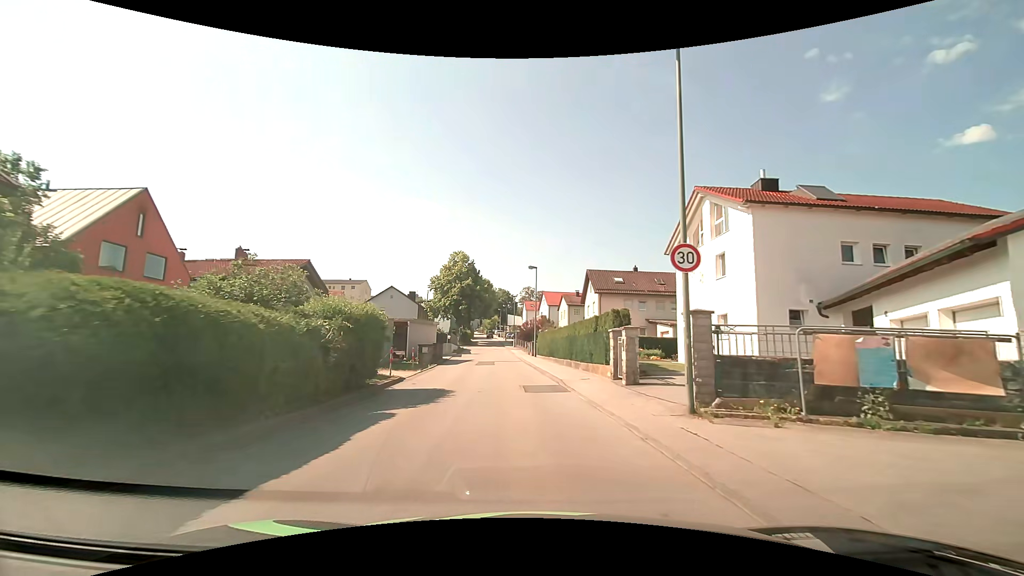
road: unclassified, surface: asphalt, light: Day
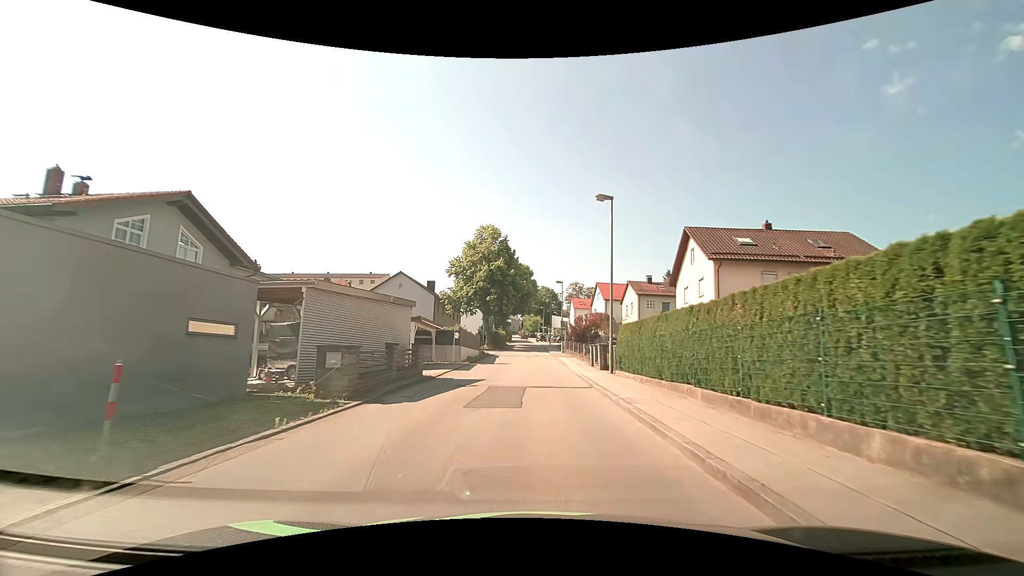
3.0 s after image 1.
(-1.2, +22.3) m; -5°
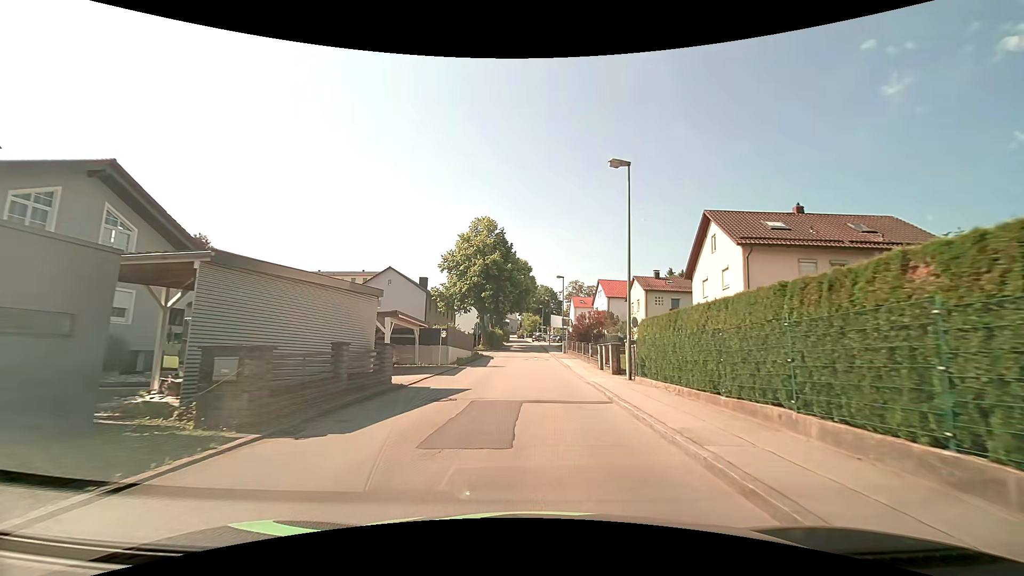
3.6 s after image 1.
(0.0, +4.4) m; +1°
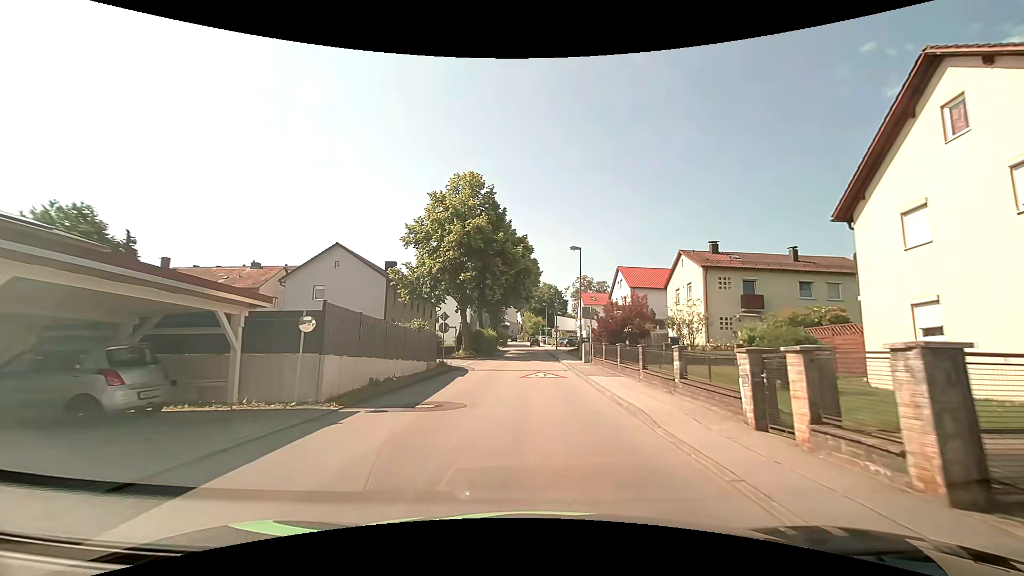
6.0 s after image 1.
(-0.1, +17.7) m; 0°
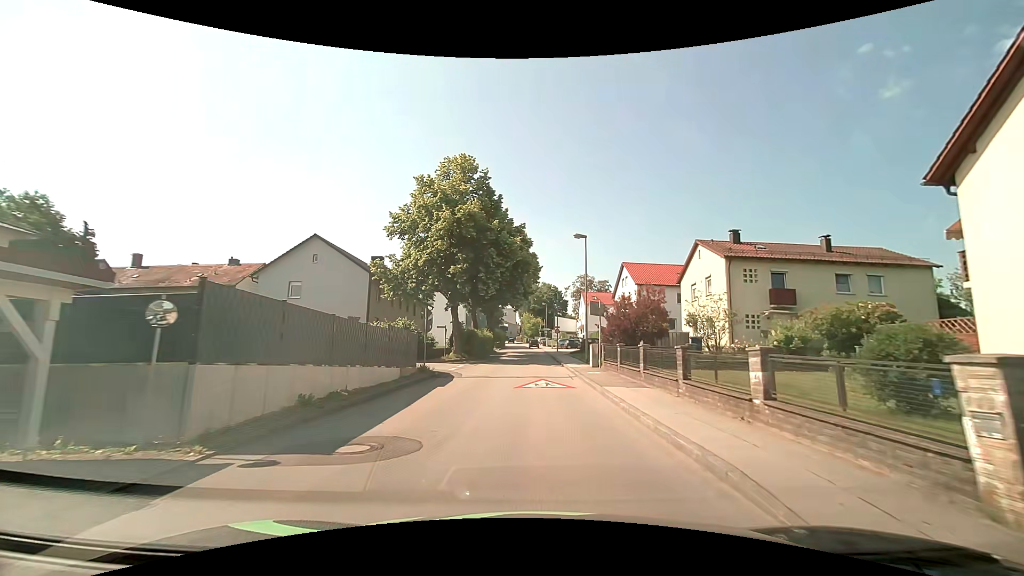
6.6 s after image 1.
(0.0, +4.4) m; 0°
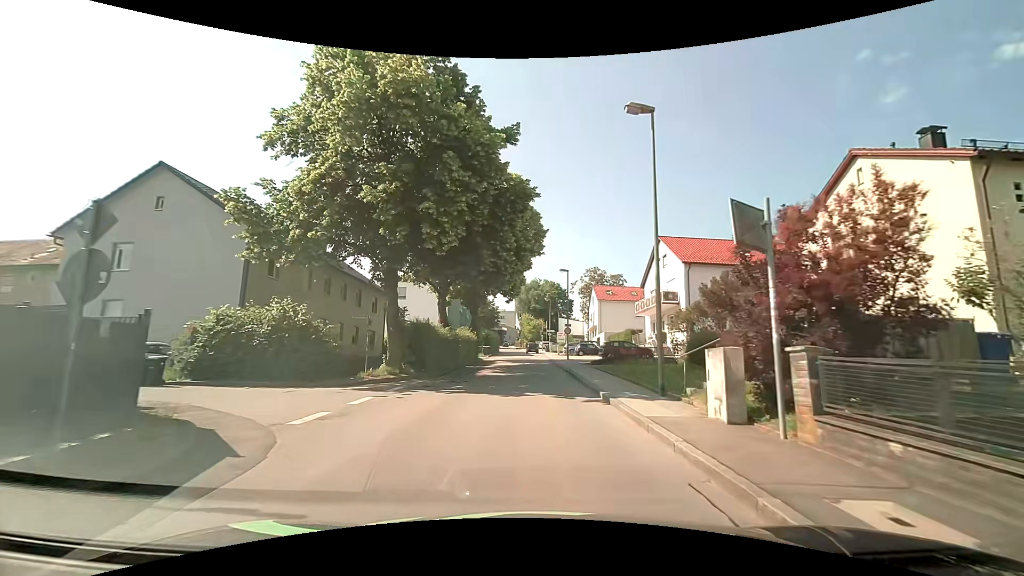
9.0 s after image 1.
(0.0, +17.6) m; -1°
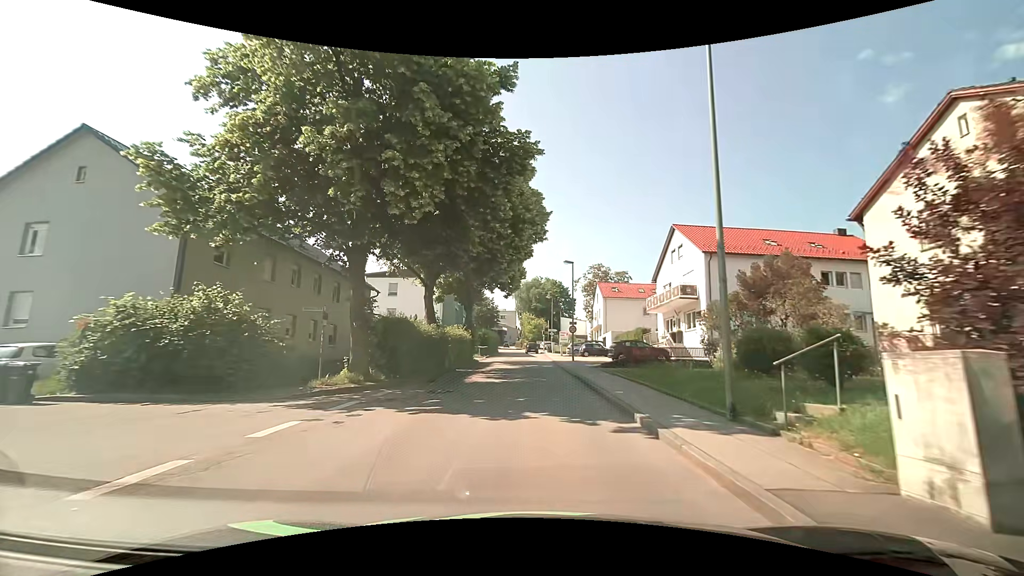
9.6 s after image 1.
(0.0, +4.4) m; 0°
